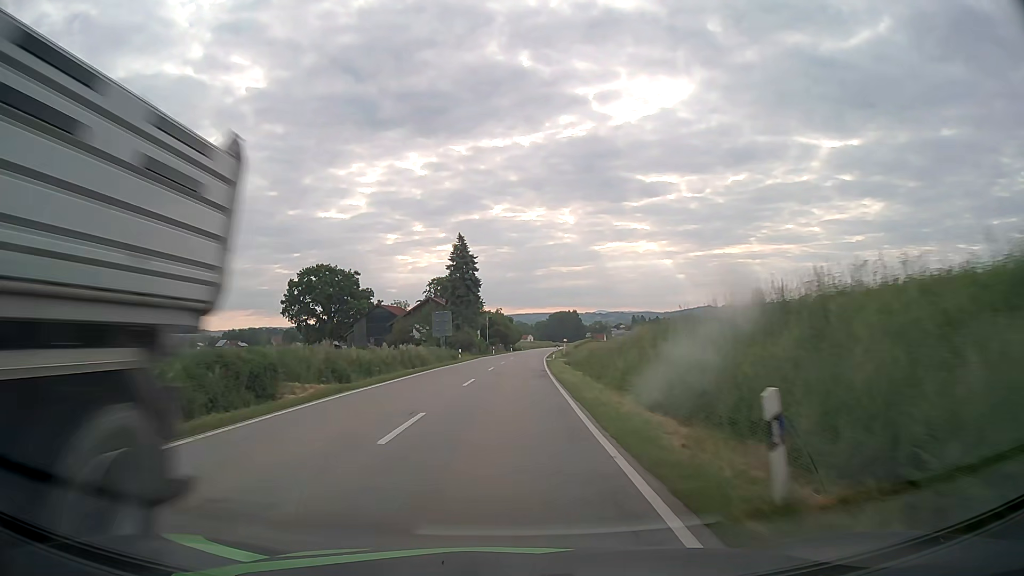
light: Day
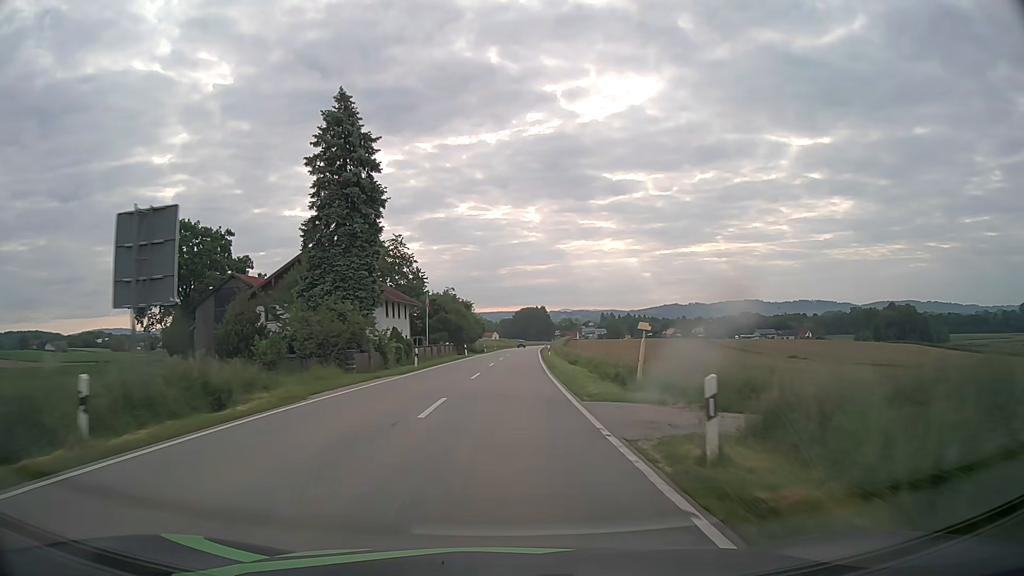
(+1.0, +47.7) m; +3°
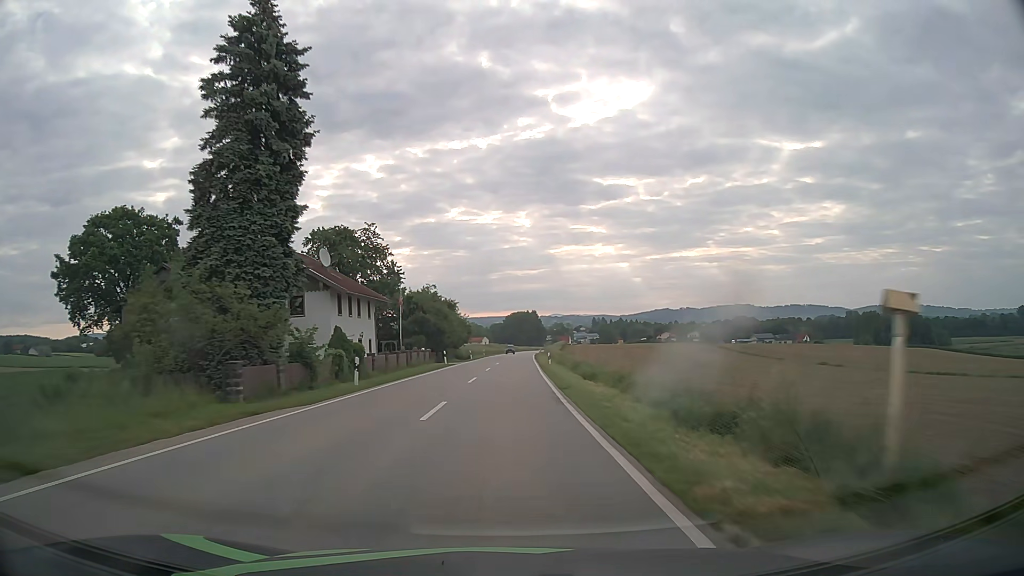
(+0.1, +12.0) m; 0°
(0, +10) (0, +20) (0, +30) (+1, +40) (+1, +50) (+1, +60) (+1, +70) (+2, +80) (+2, +90) (+3, +100) m
